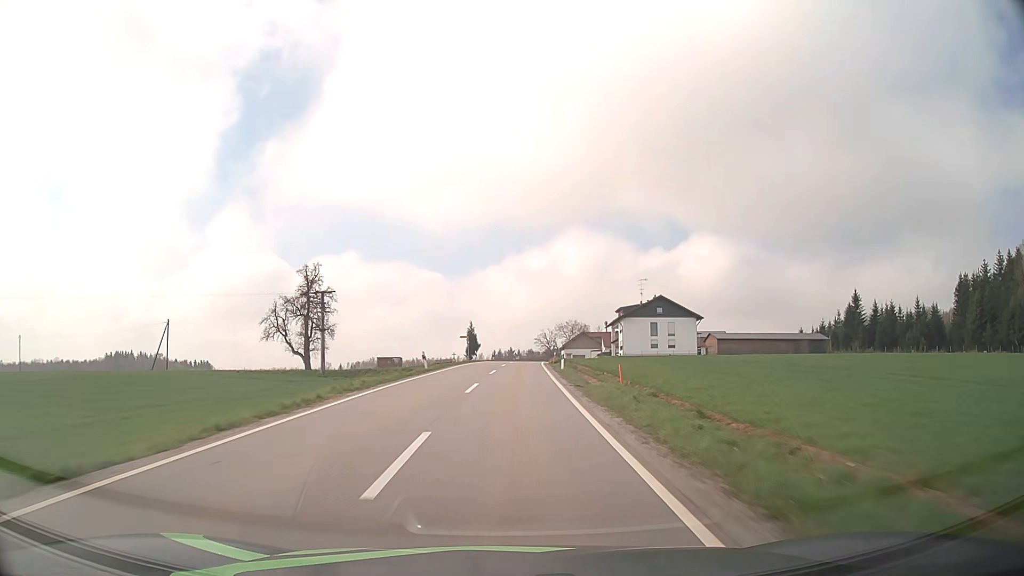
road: tertiary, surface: asphalt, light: Day
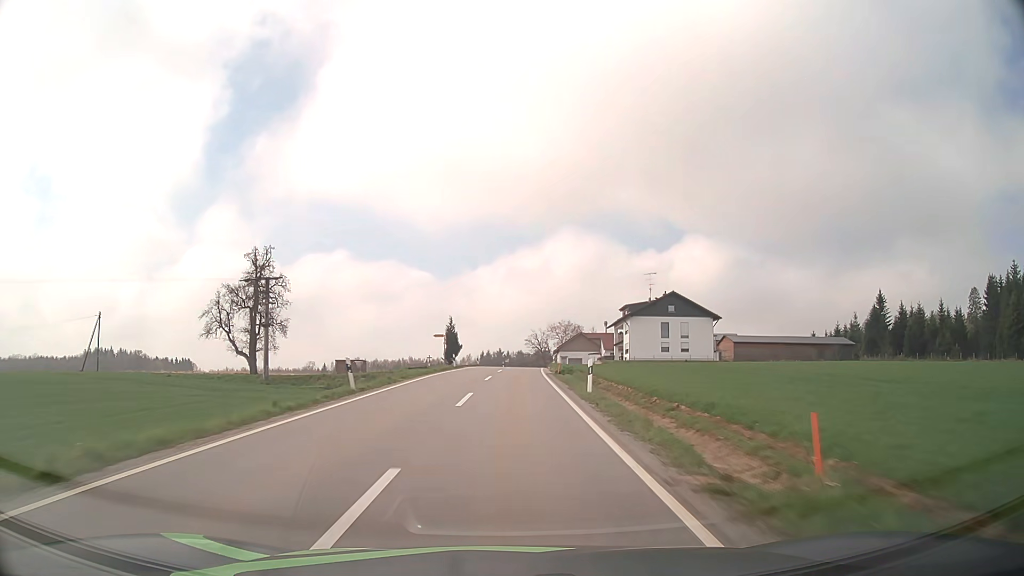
(+0.1, +14.7) m; +1°
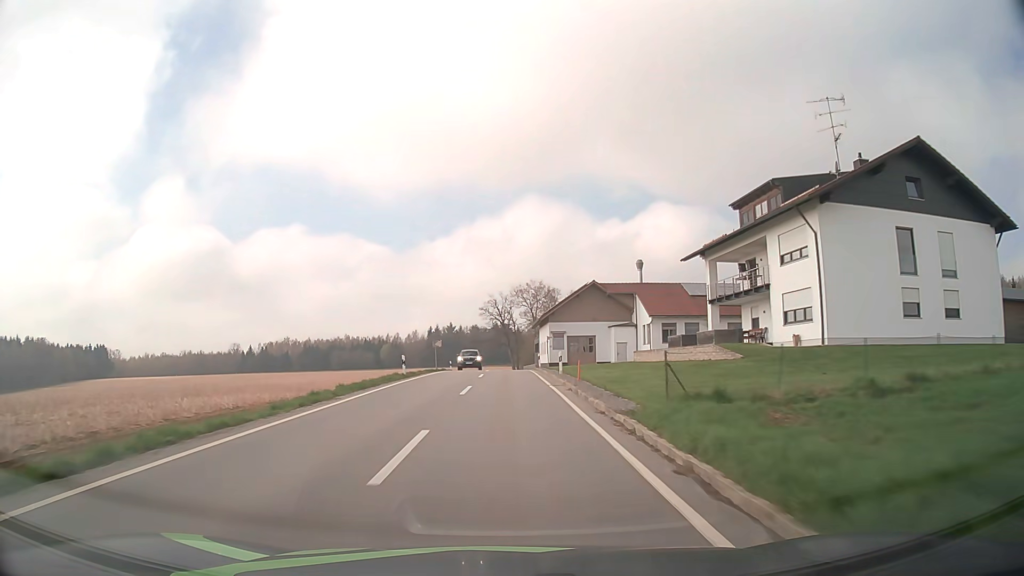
(+2.4, +67.8) m; +4°
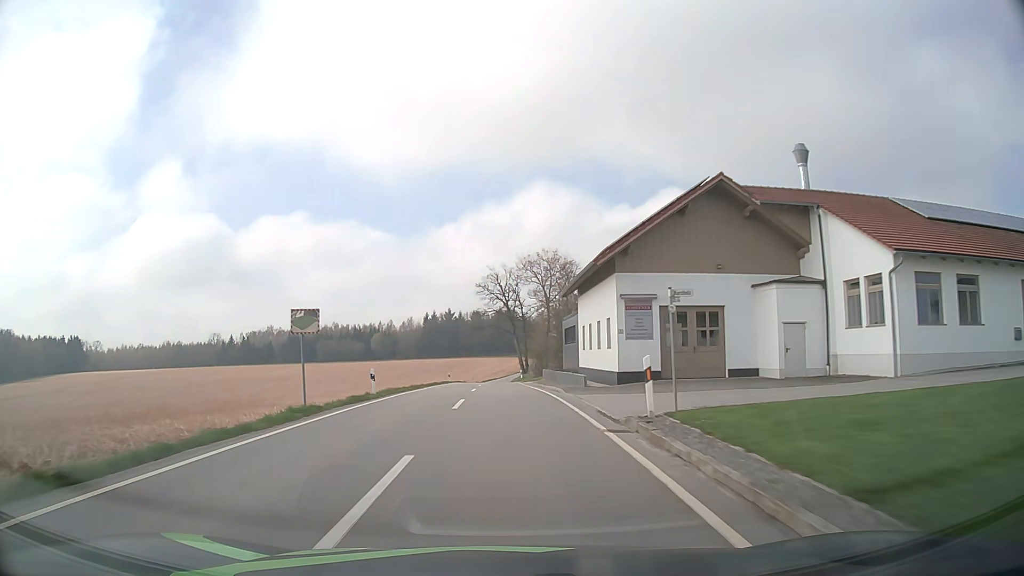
(0.0, +37.9) m; -1°
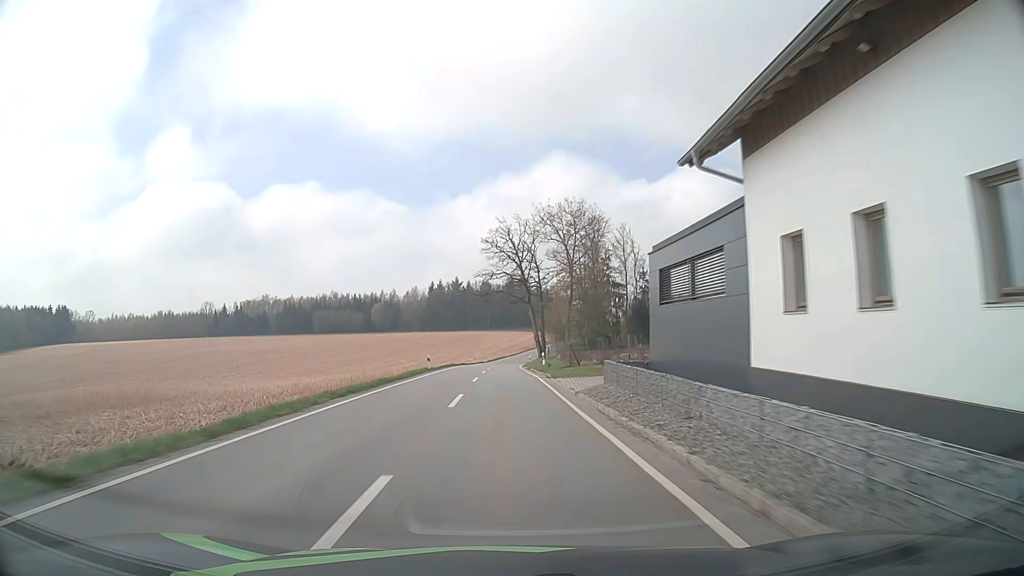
(-0.1, +25.3) m; -1°
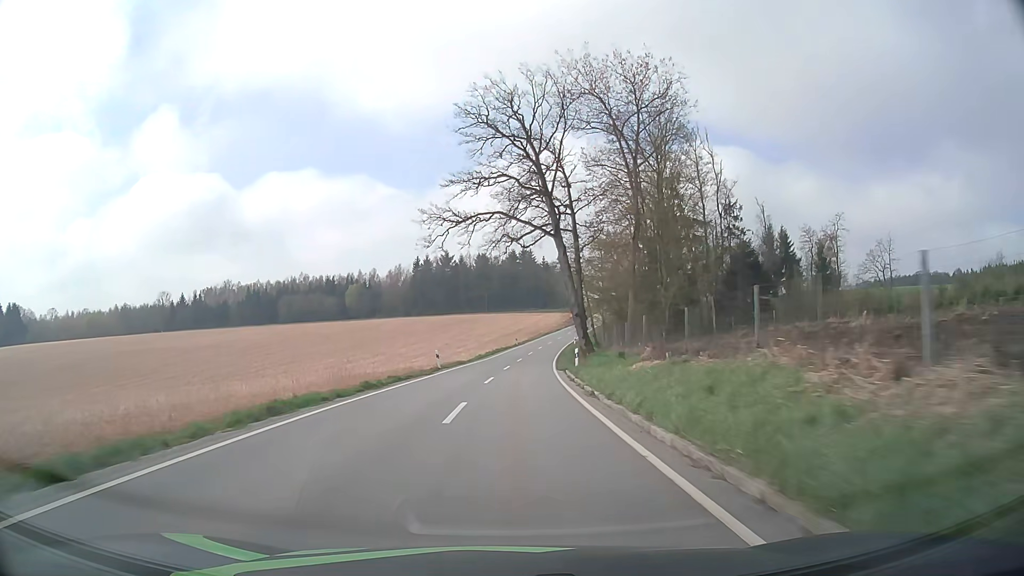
(0.0, +51.6) m; 0°
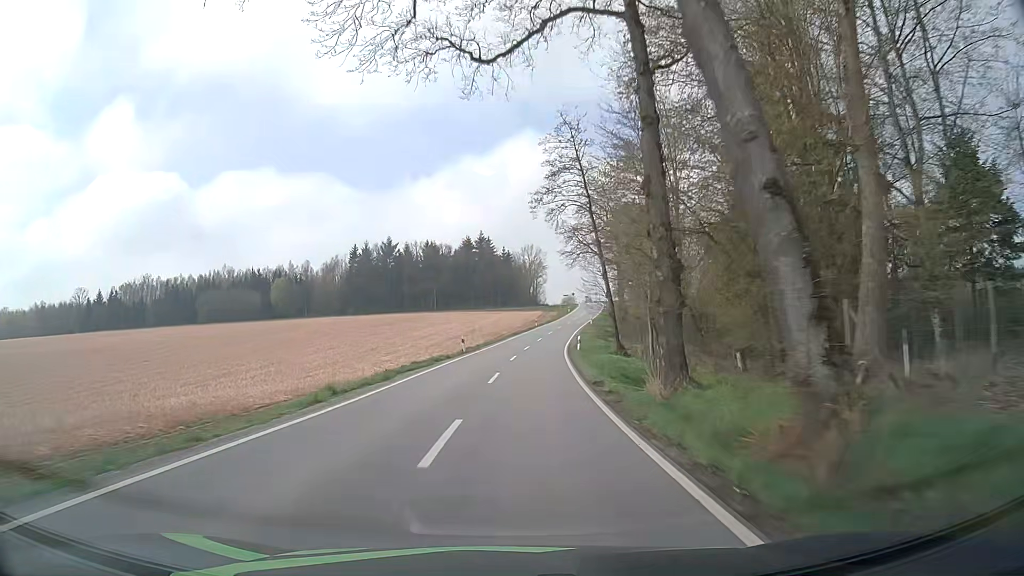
(+1.0, +40.0) m; +3°
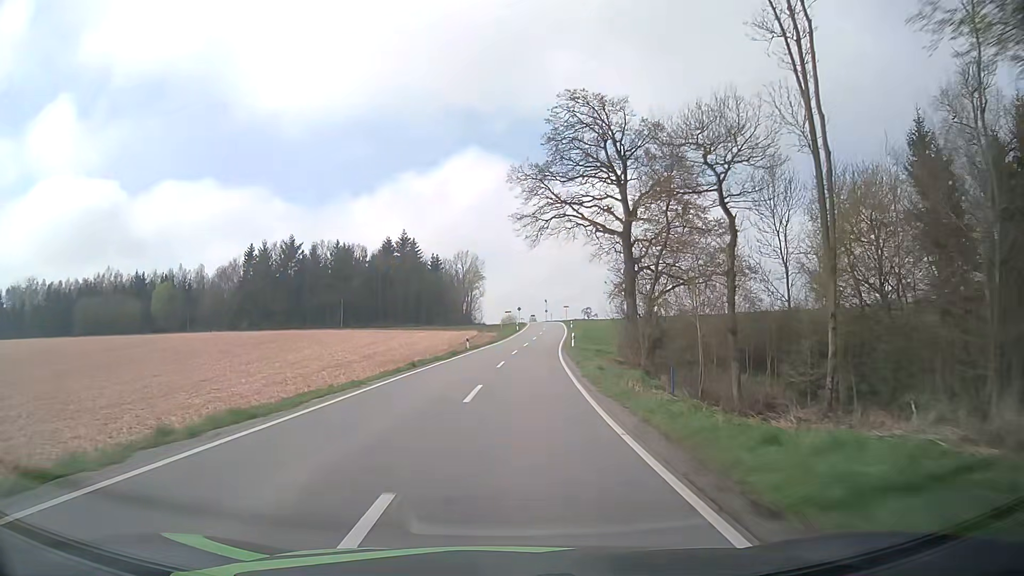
(+1.9, +41.2) m; +6°
(0, +10) (0, +20) (+1, +30) (+2, +40) (+3, +50) (+3, +60) (+4, +70) (+5, +80) (+6, +90) (+7, +100) m
